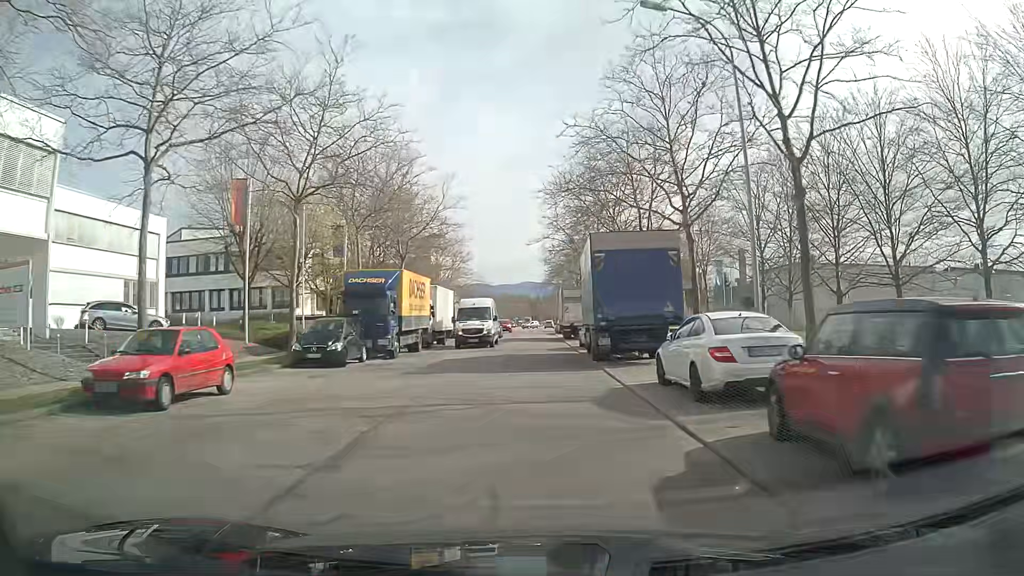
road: tertiary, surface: asphalt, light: Day
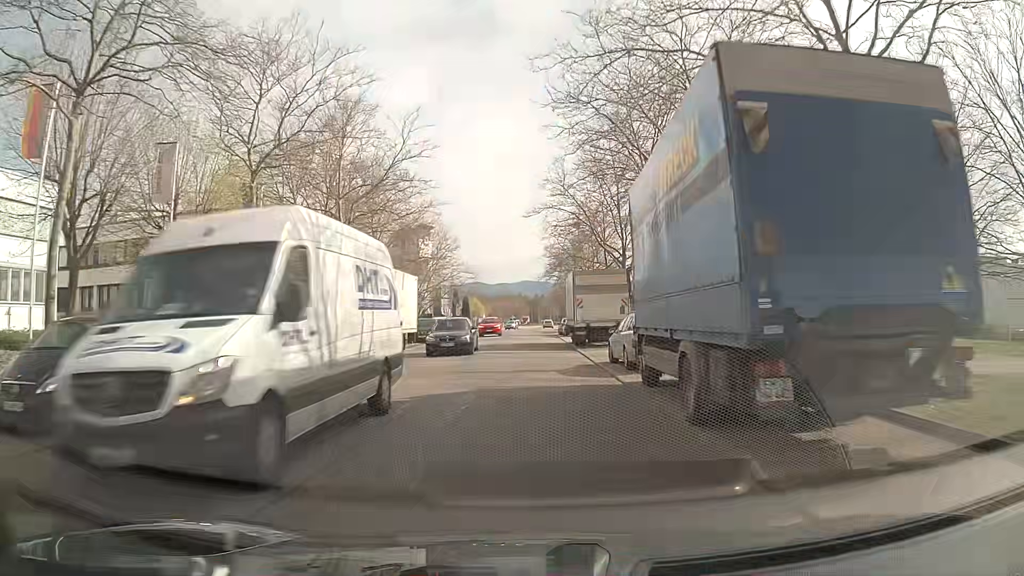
(0.0, +13.7) m; +1°
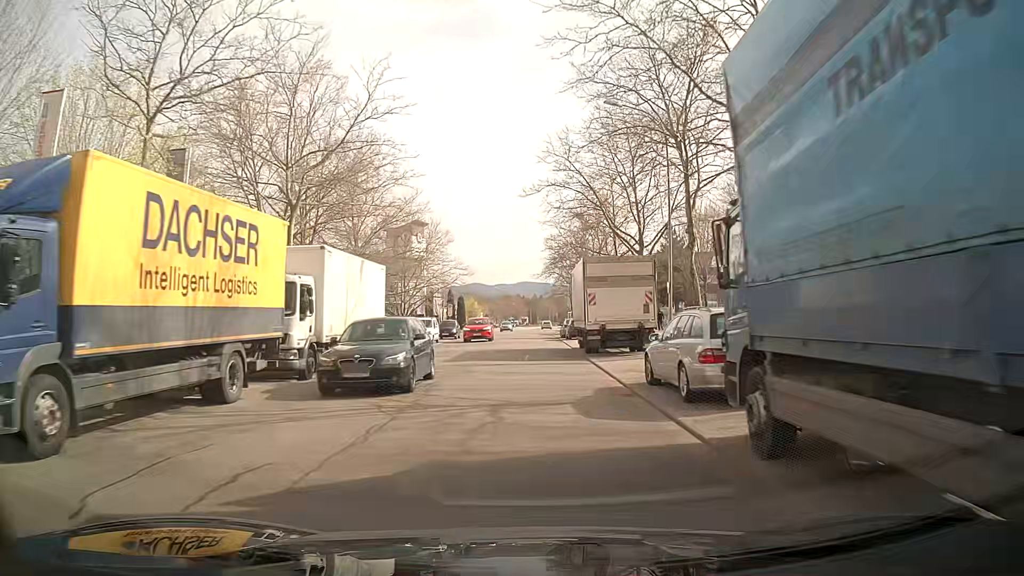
(0.0, +6.8) m; -1°
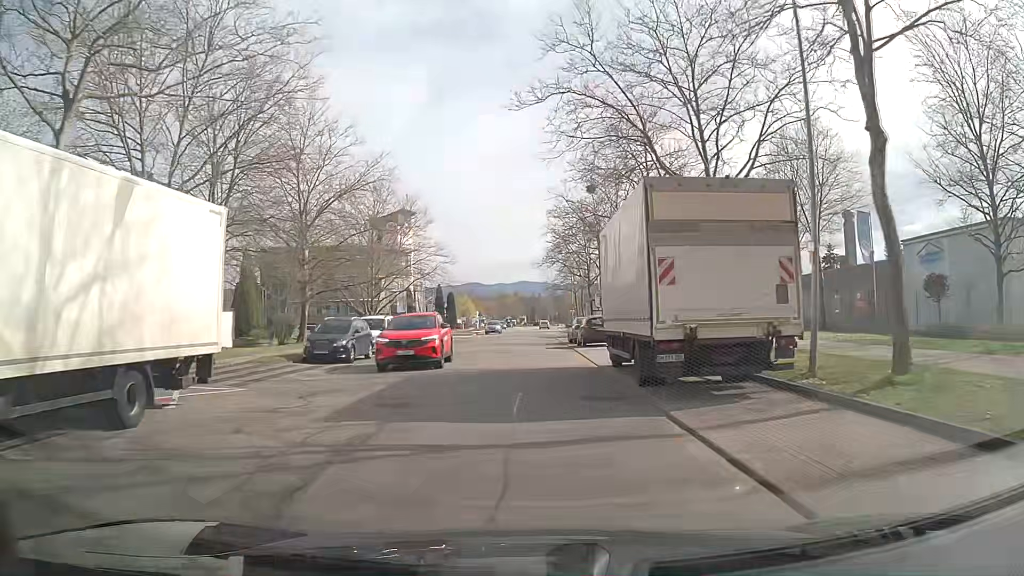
(+0.2, +13.4) m; +1°
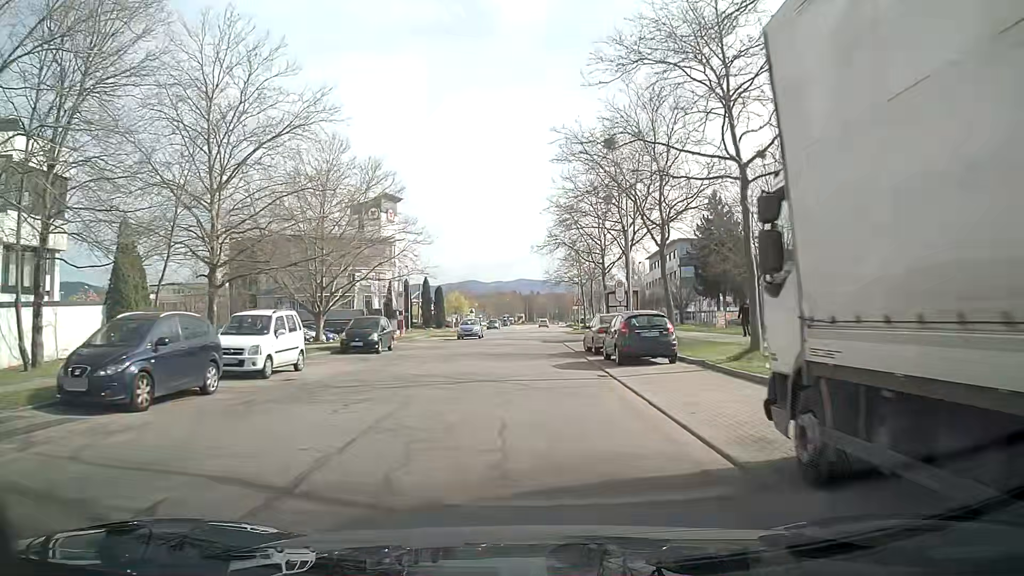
(0.0, +13.2) m; 0°
